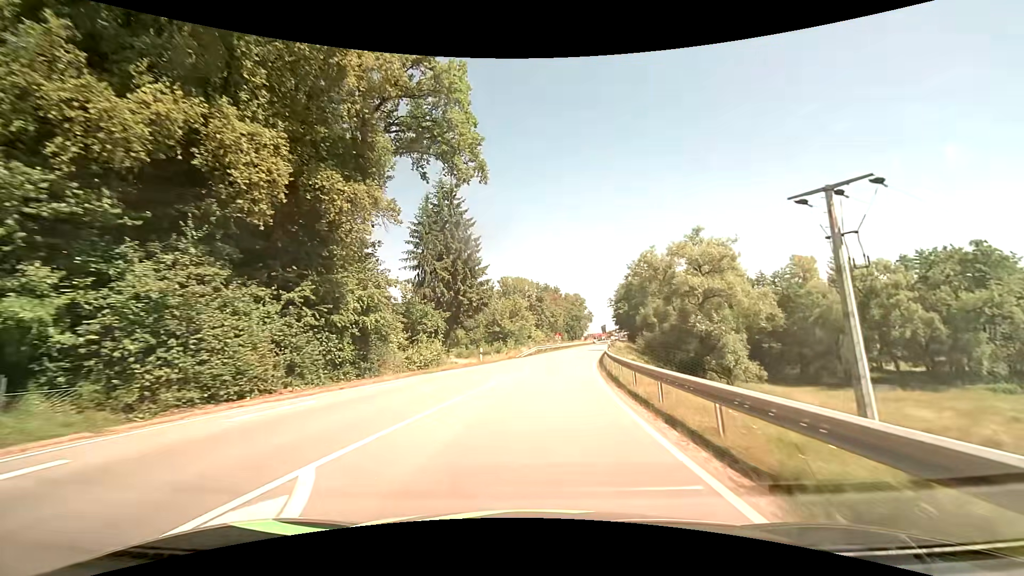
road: tertiary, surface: asphalt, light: Day
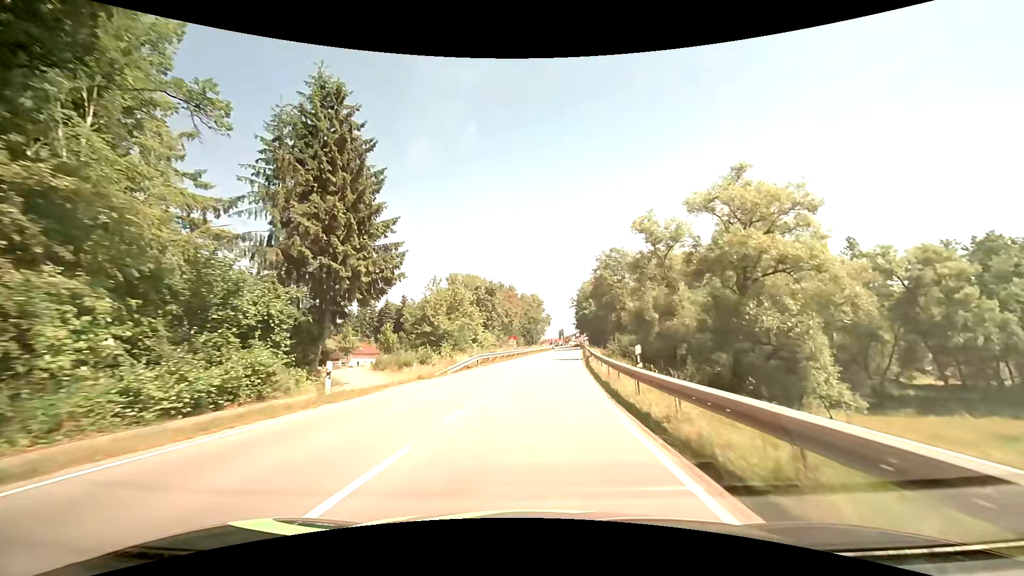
(+0.9, +19.2) m; +5°
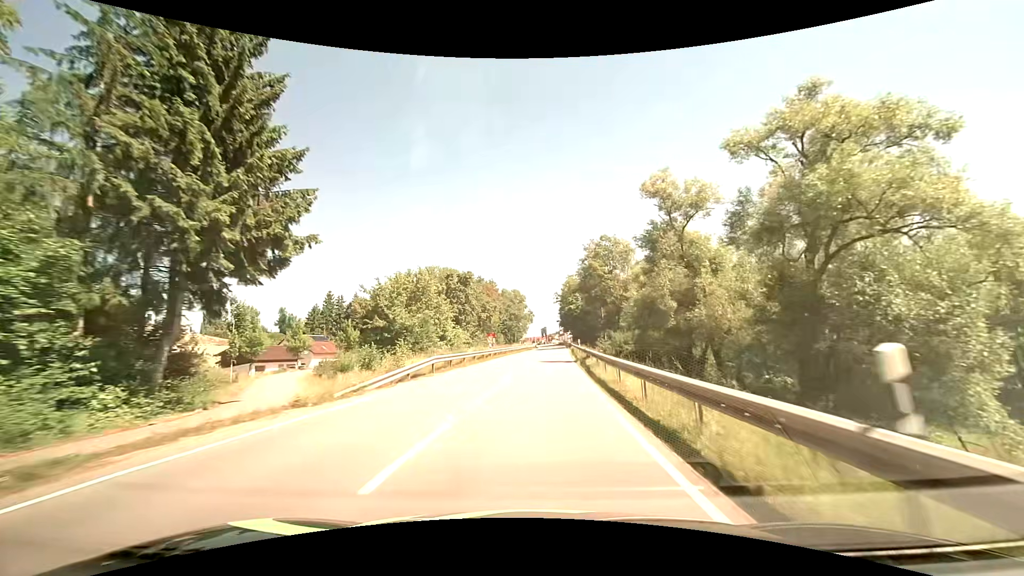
(+0.2, +9.6) m; +2°
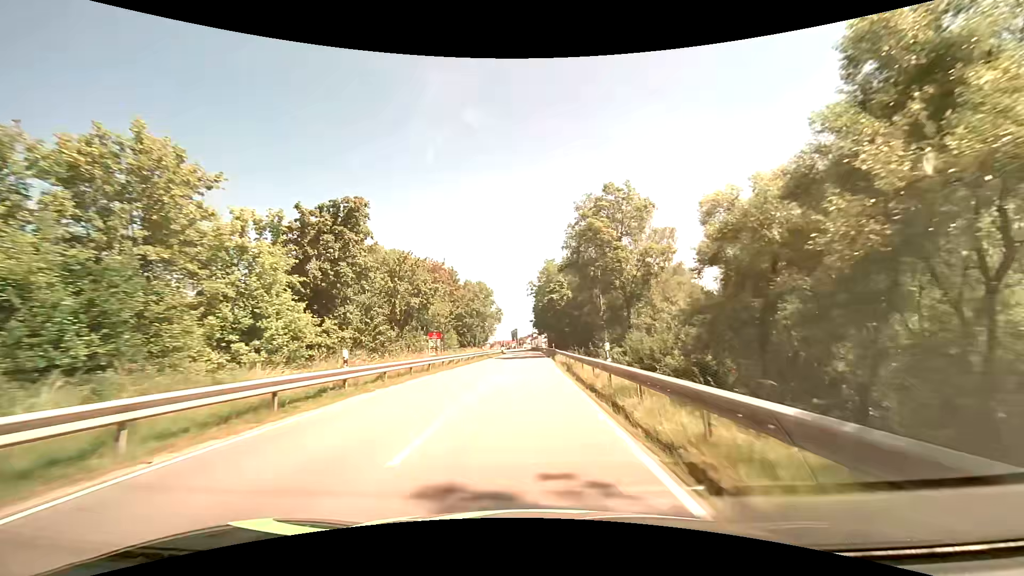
(+0.9, +28.9) m; +3°
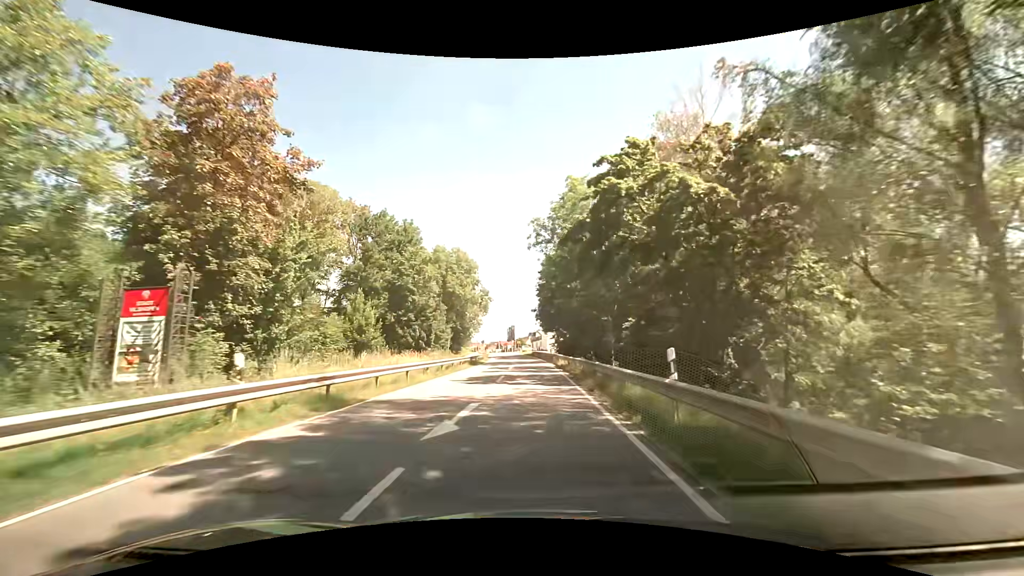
(0.0, +46.0) m; 0°
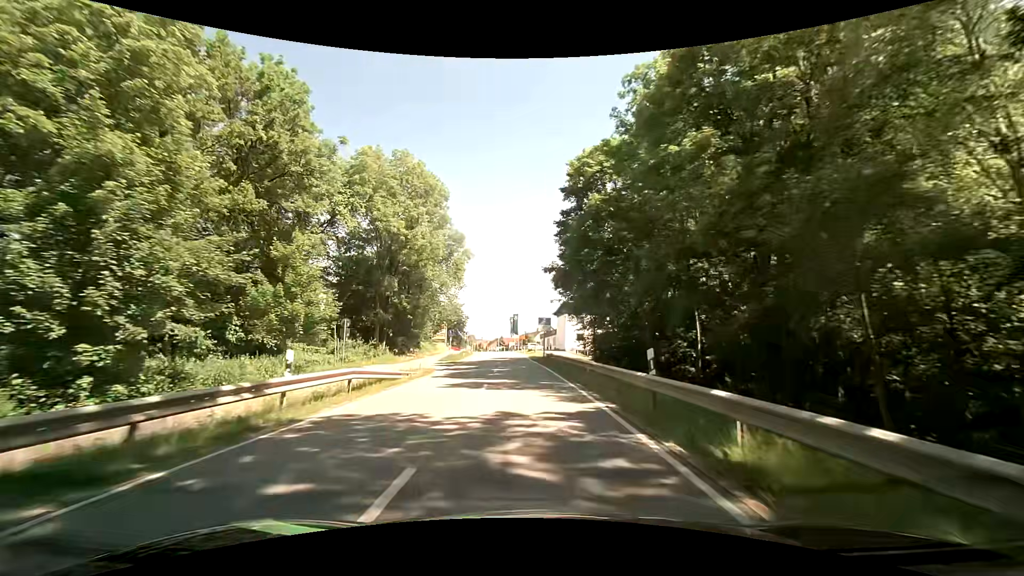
(-0.1, +42.6) m; -1°
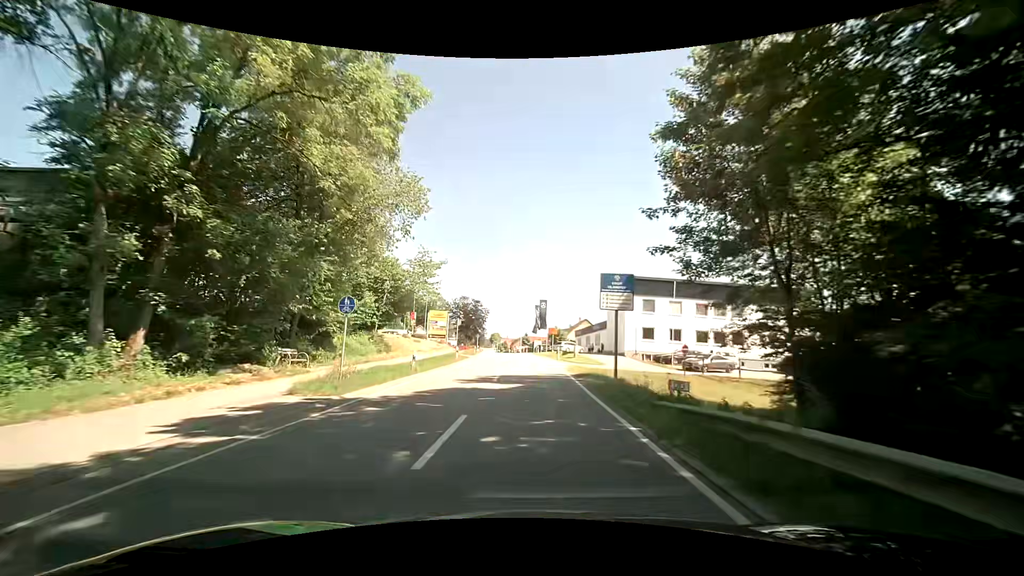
(-0.8, +32.1) m; -4°
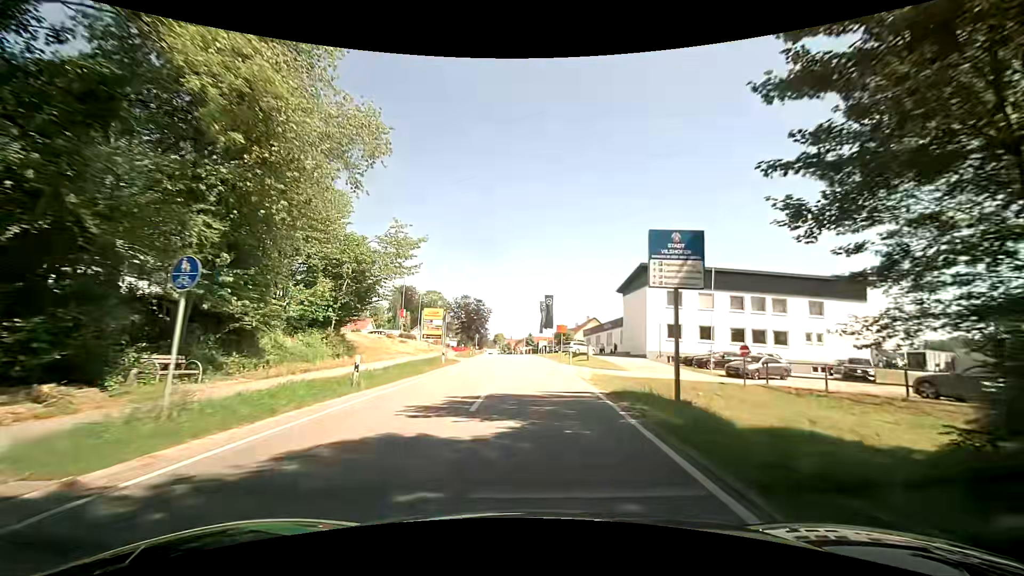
(+0.1, +7.8) m; 0°
(0, +10) (0, +20) (0, +30) (-1, +40) (-1, +50) (-2, +60) (-2, +70) (-3, +80) (-4, +90) (-5, +100) m
